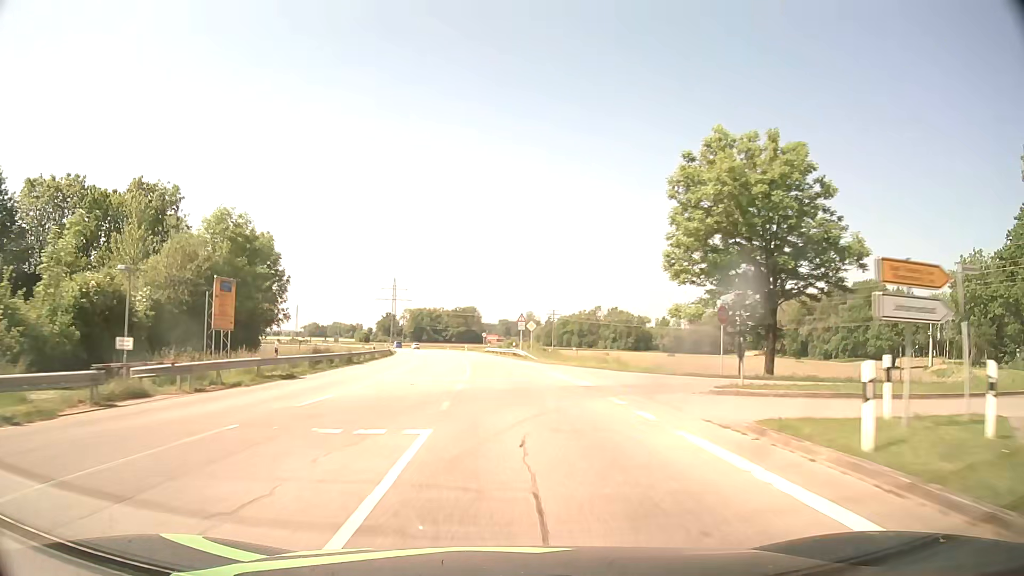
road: secondary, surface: asphalt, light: Day
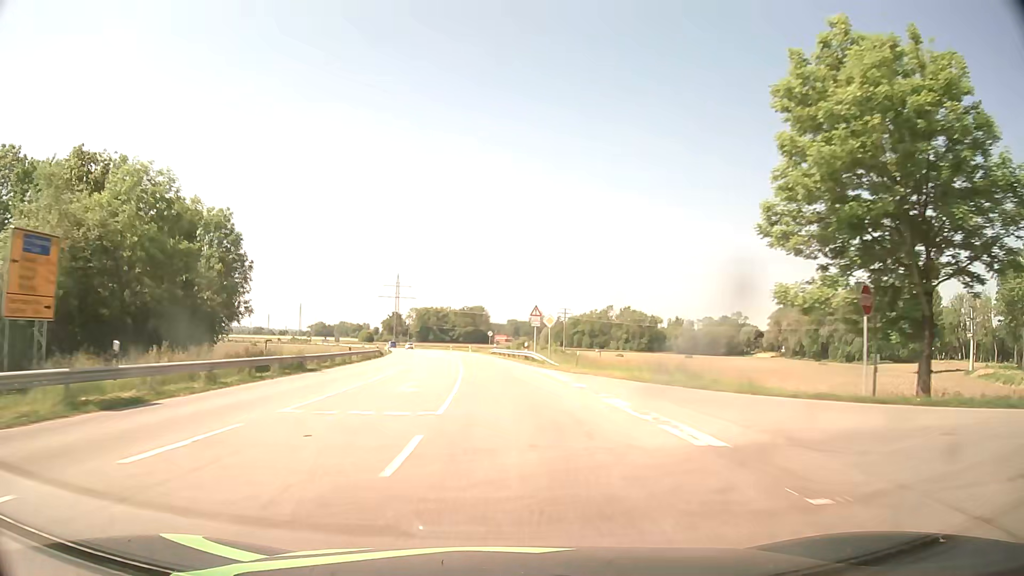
(-0.1, +12.6) m; -1°
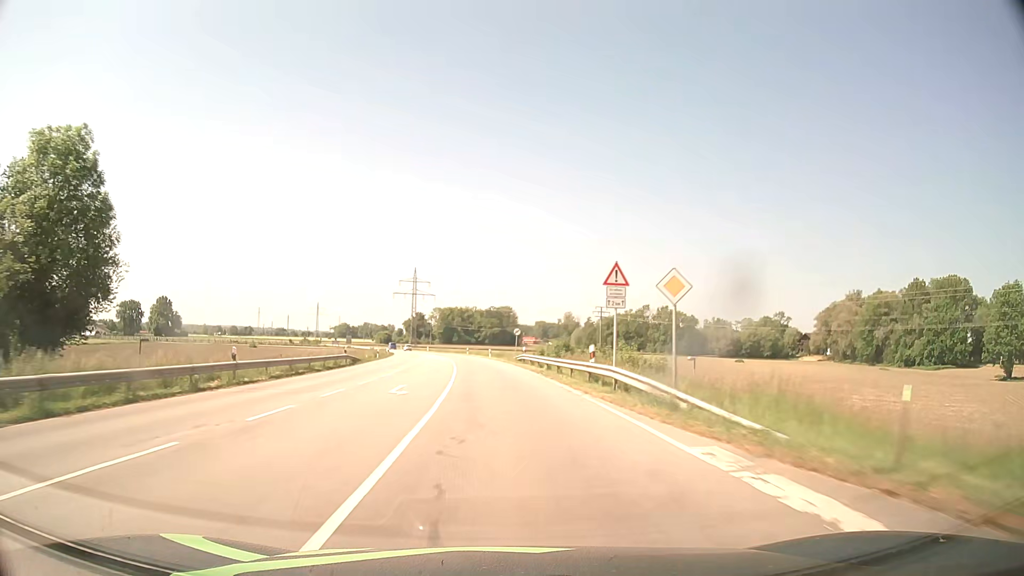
(-0.4, +25.1) m; -2°
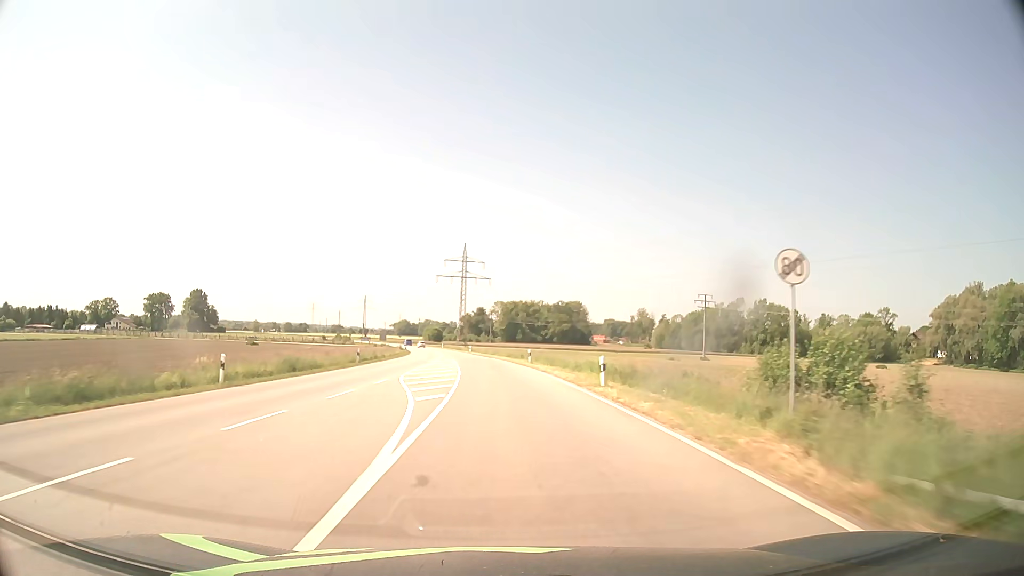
(-2.4, +50.2) m; -5°
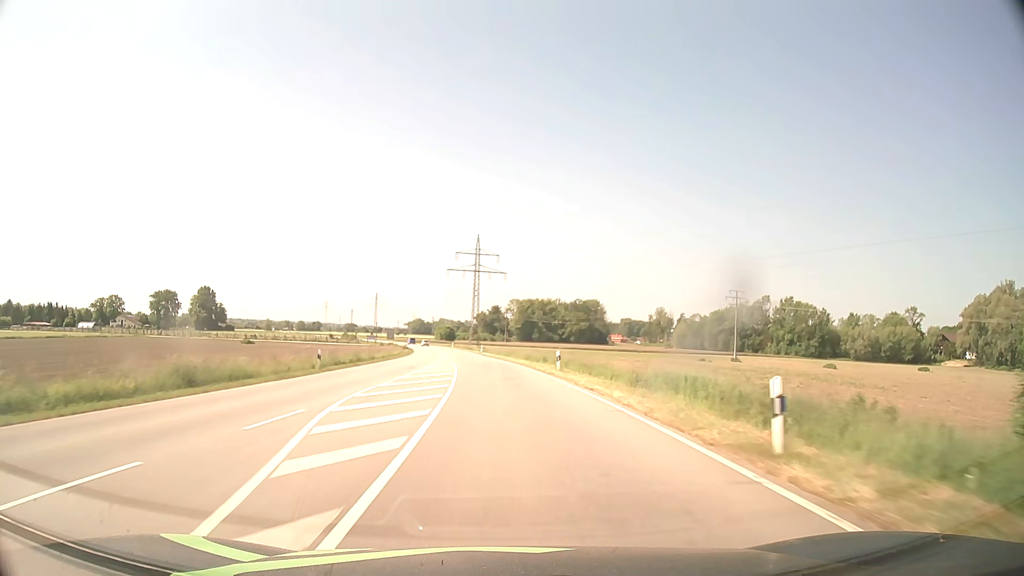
(-0.2, +12.5) m; -1°
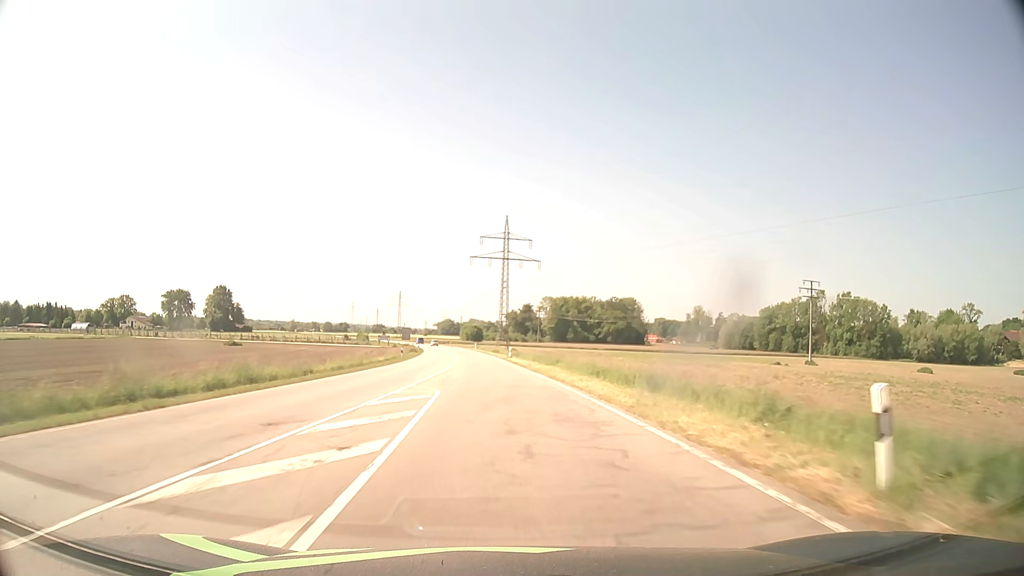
(-0.6, +25.1) m; -3°
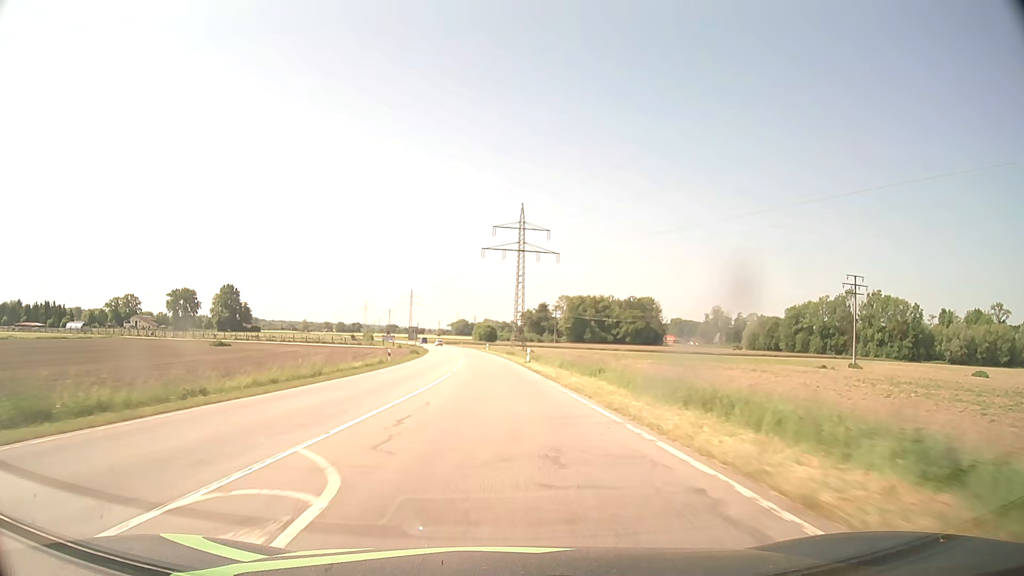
(-0.1, +12.6) m; -1°
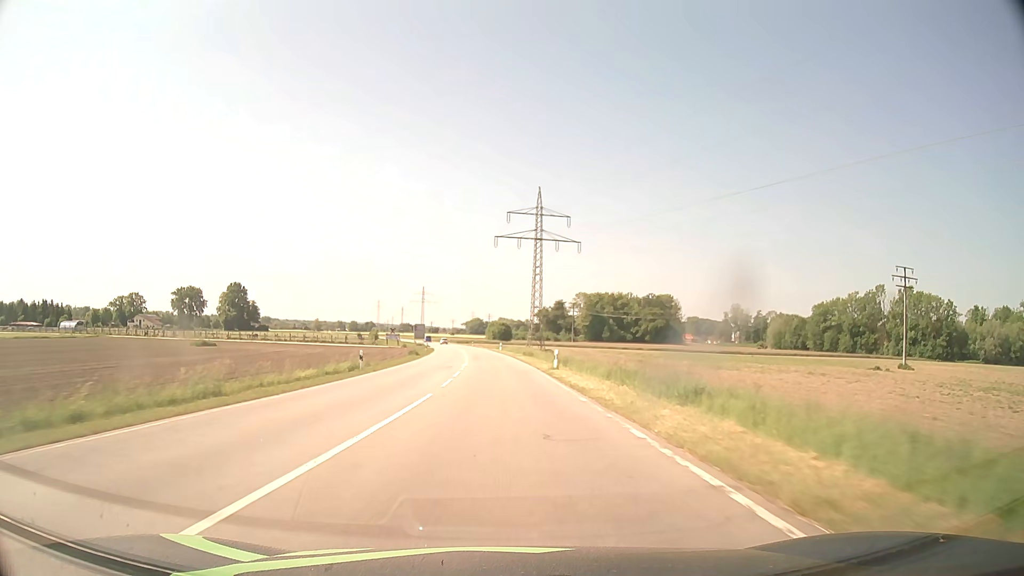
(-0.1, +12.6) m; -1°
(0, +10) (0, +20) (0, +30) (-1, +40) (-1, +50) (-2, +60) (-3, +70) (-4, +80) (-4, +90) (-5, +100) m
